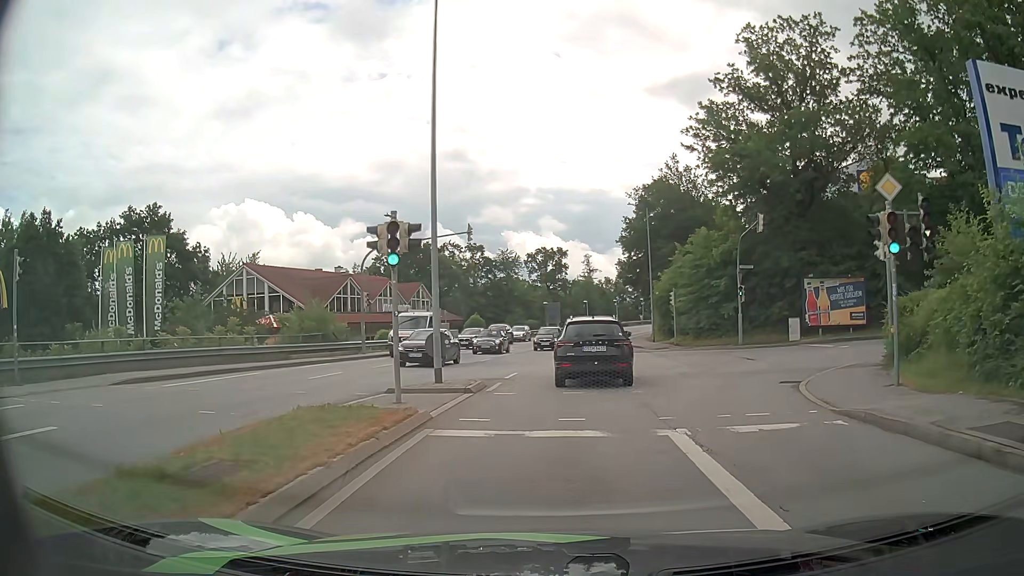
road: tertiary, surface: asphalt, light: Day
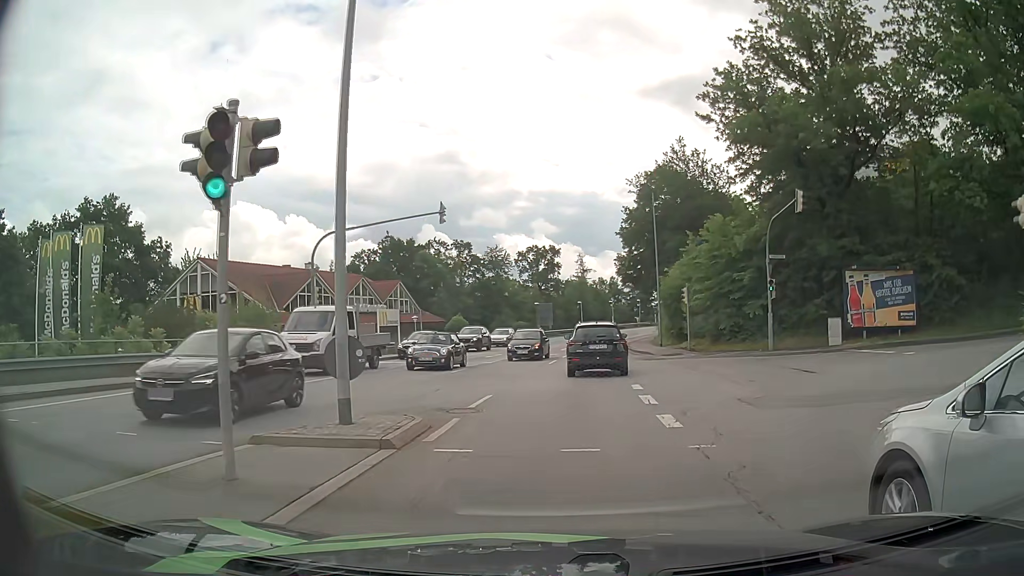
(+0.1, +6.8) m; 0°
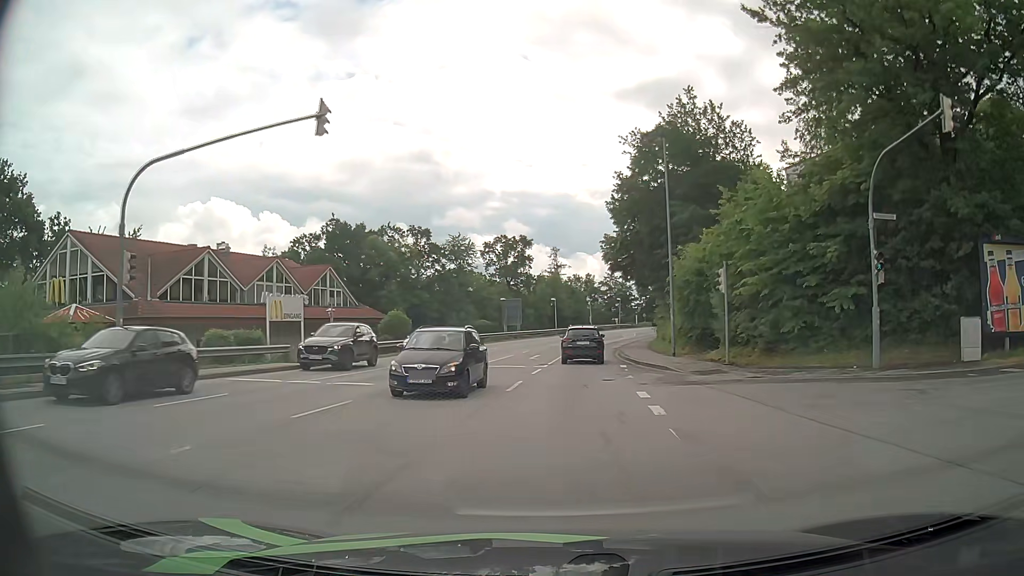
(+0.3, +13.3) m; +3°
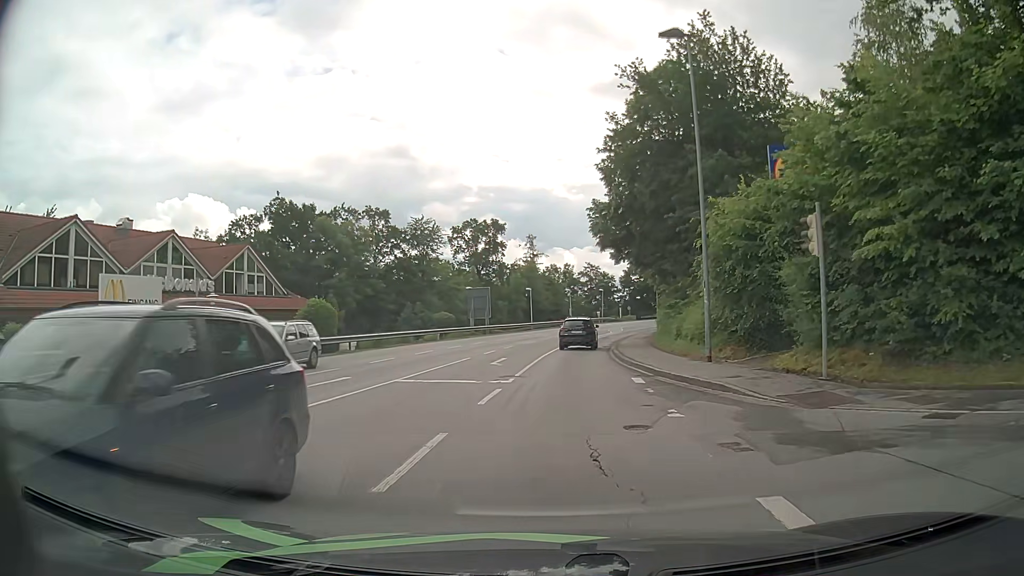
(+0.2, +10.7) m; +2°
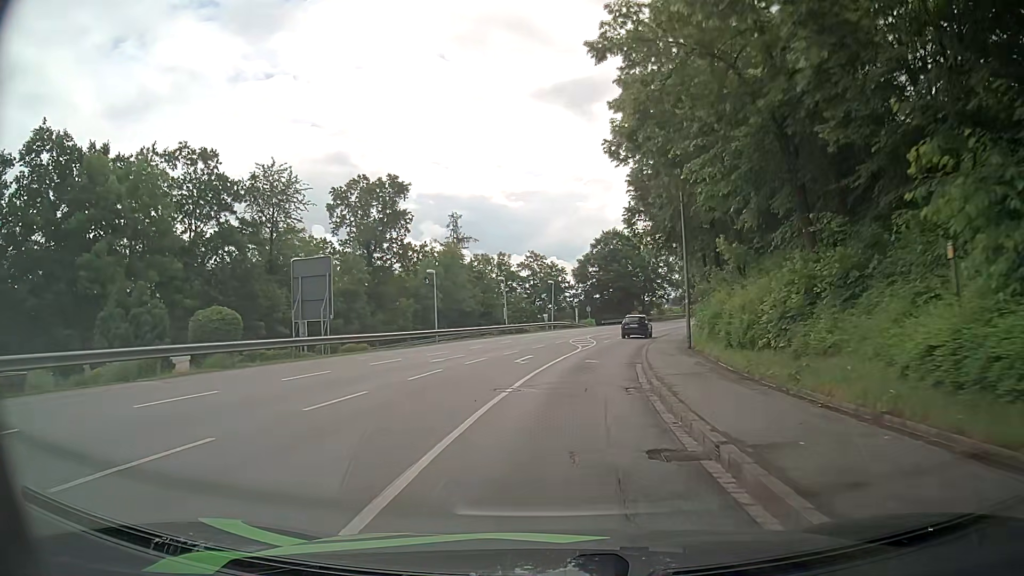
(+1.2, +31.2) m; +5°
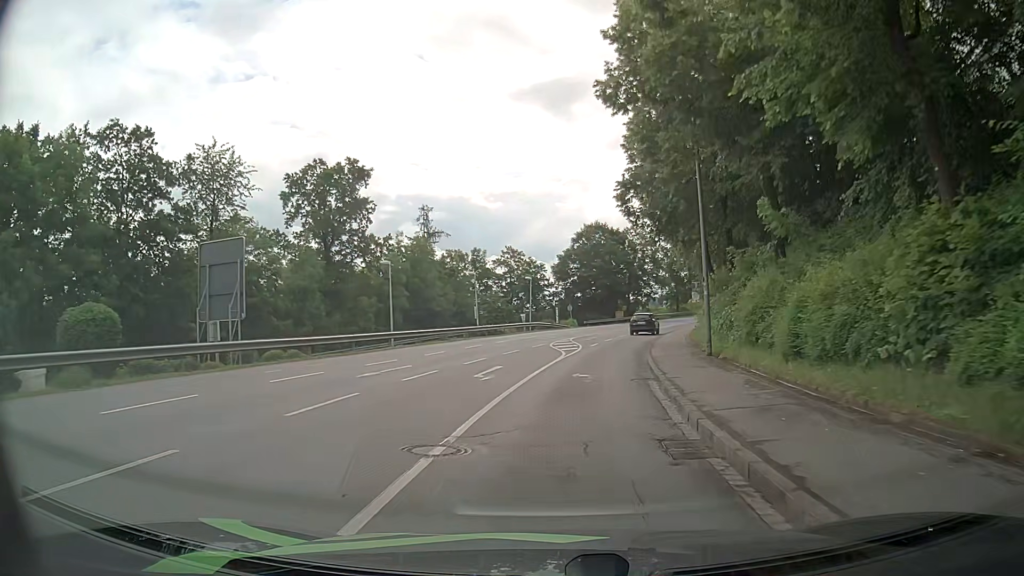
(+0.1, +6.7) m; +2°
